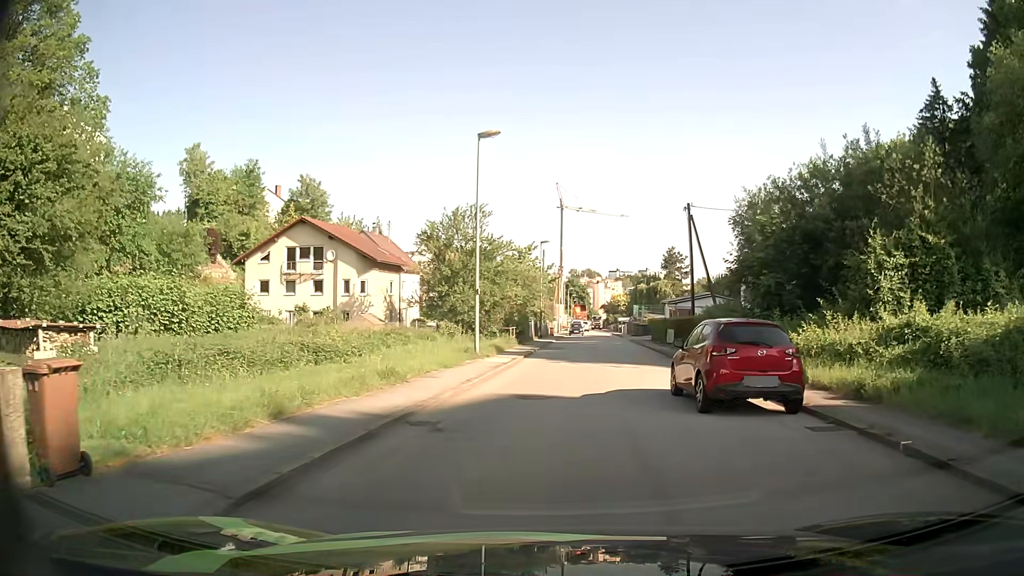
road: residential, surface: asphalt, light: Day
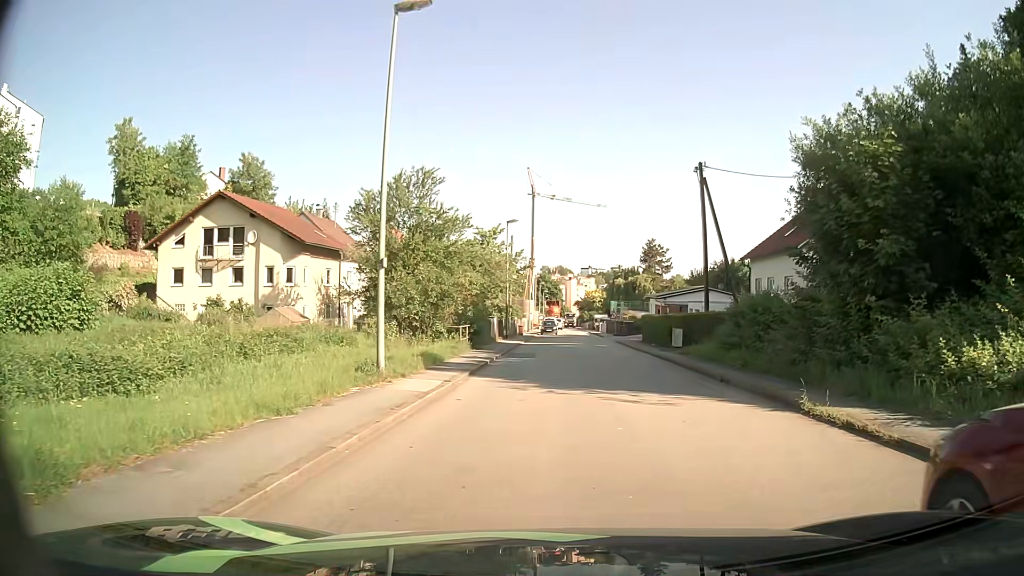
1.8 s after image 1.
(+0.3, +10.2) m; +3°
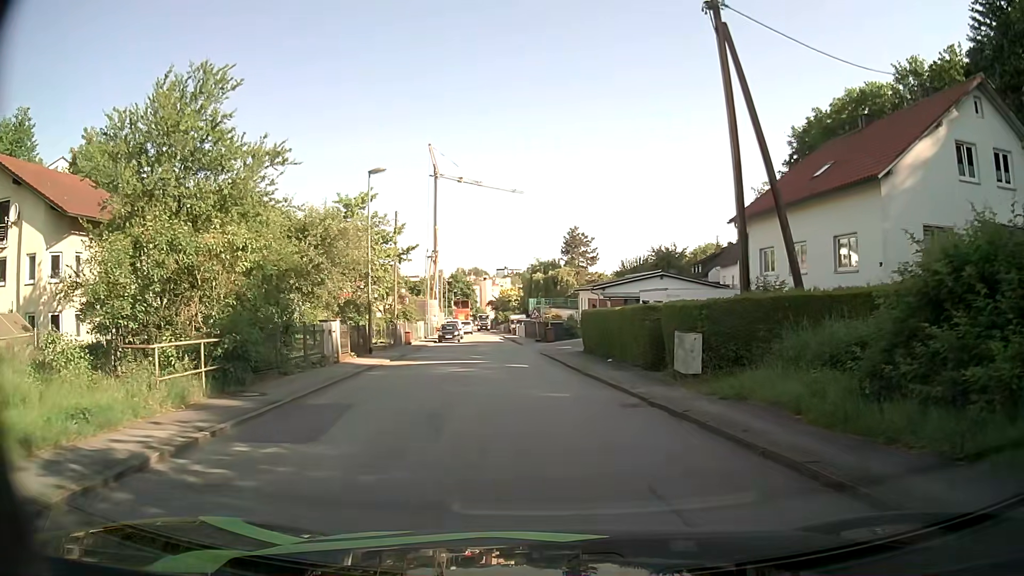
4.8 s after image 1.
(+1.2, +16.8) m; +8°
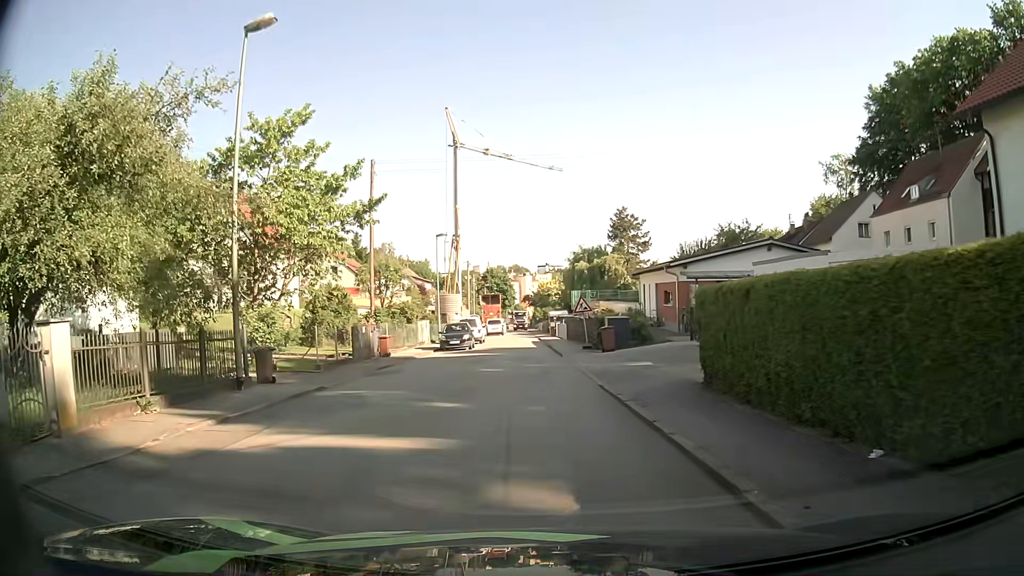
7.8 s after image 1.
(-0.6, +16.2) m; -5°
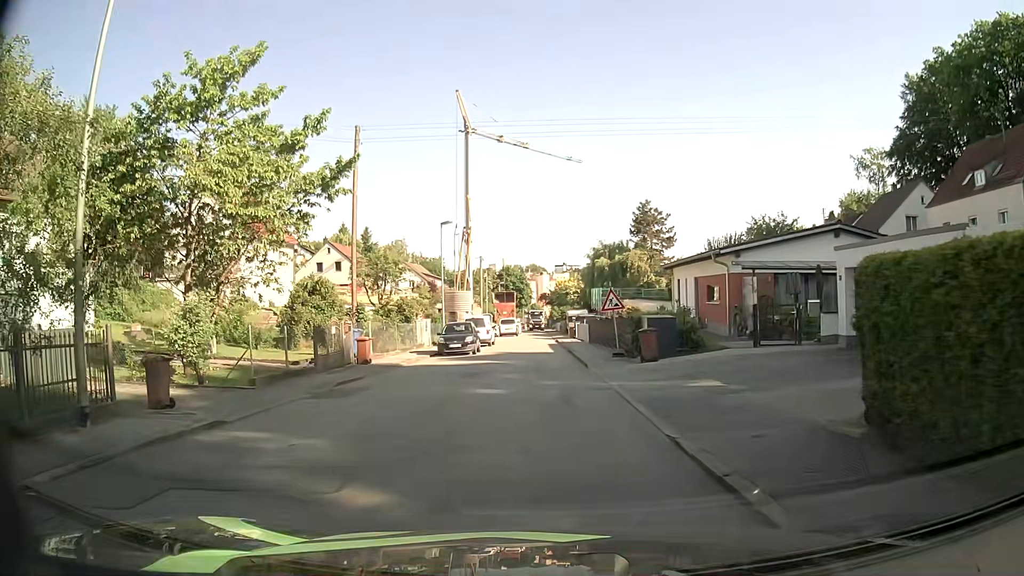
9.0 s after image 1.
(-0.1, +5.9) m; -2°
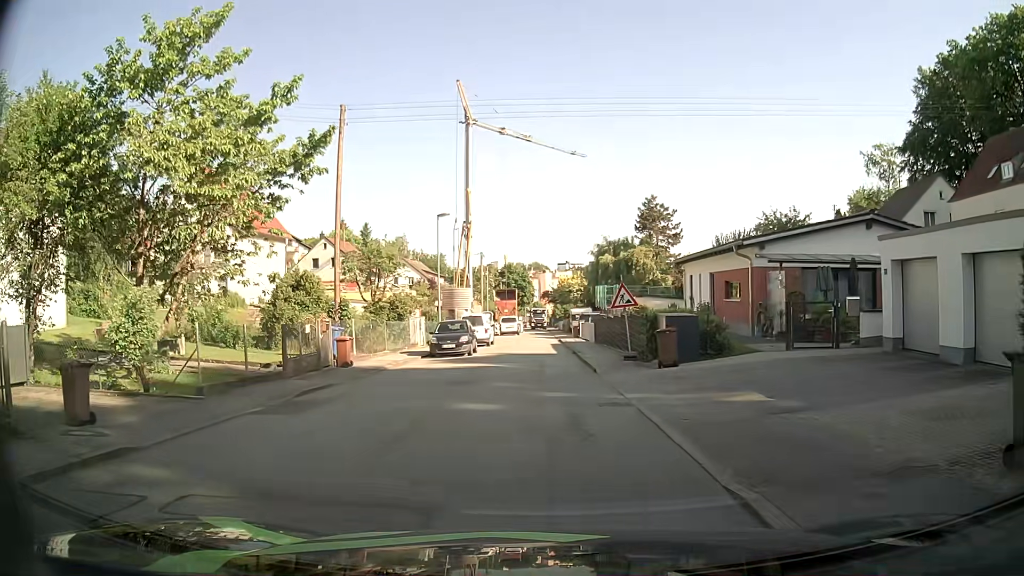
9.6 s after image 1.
(0.0, +2.5) m; +1°
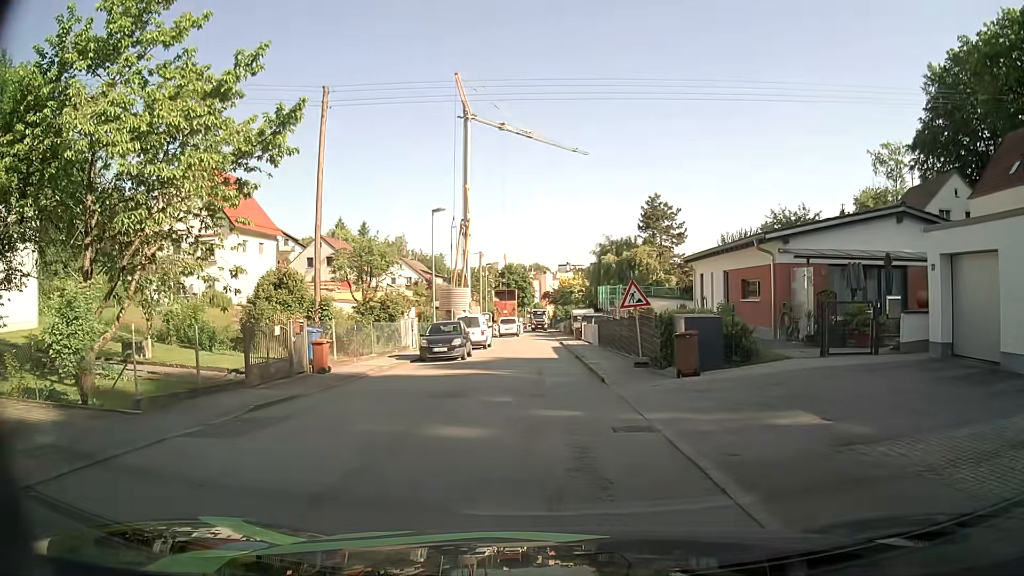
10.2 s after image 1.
(0.0, +2.2) m; 0°
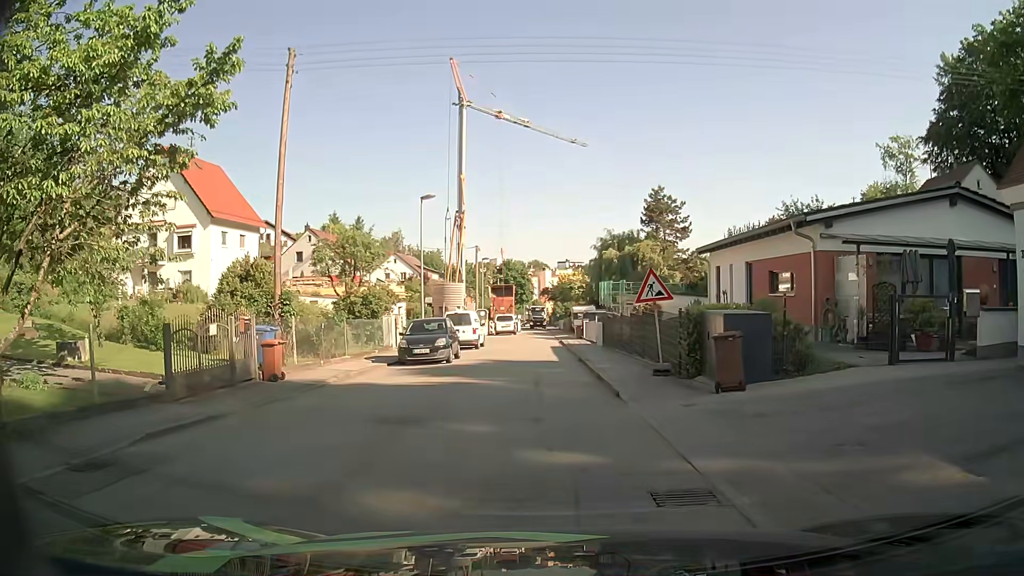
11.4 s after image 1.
(0.0, +3.2) m; +1°
